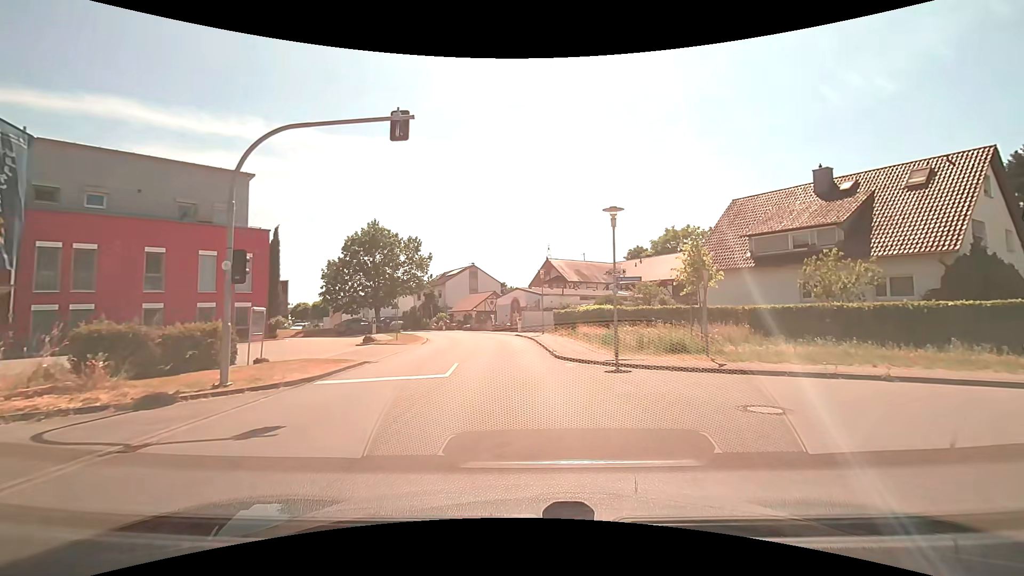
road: unclassified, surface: asphalt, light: Day
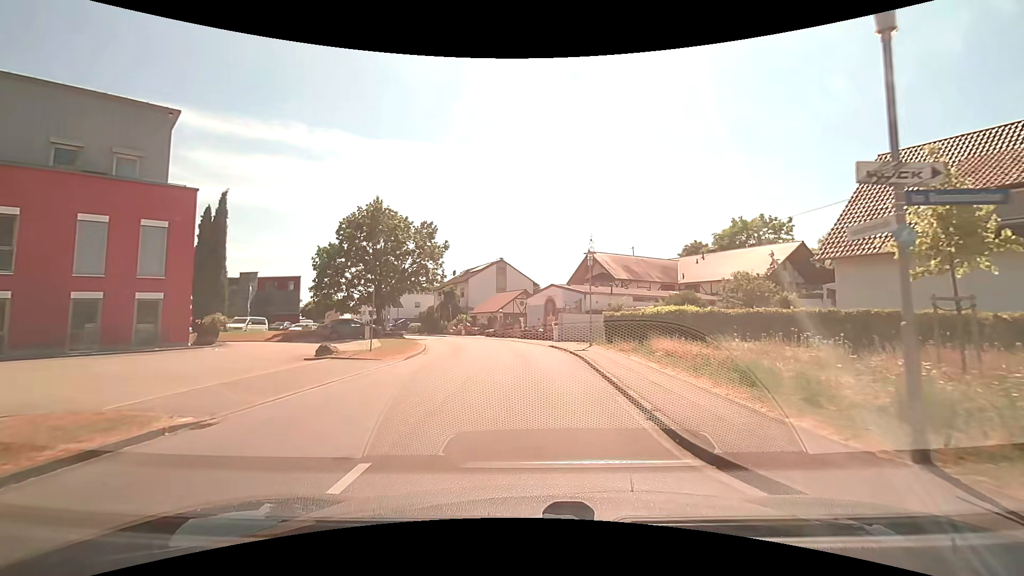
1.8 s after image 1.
(-0.1, +11.0) m; -3°
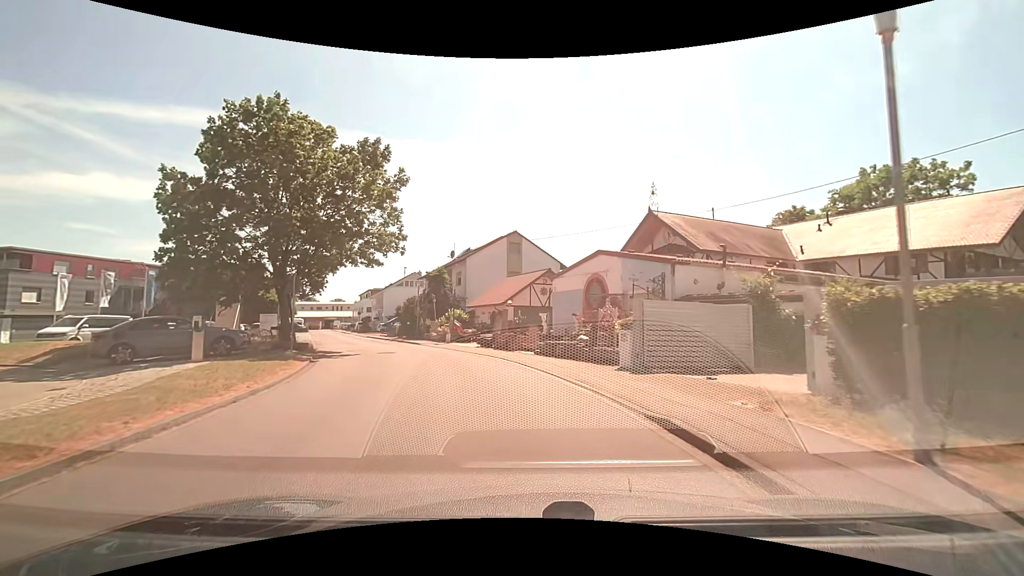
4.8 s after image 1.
(0.0, +19.8) m; -2°
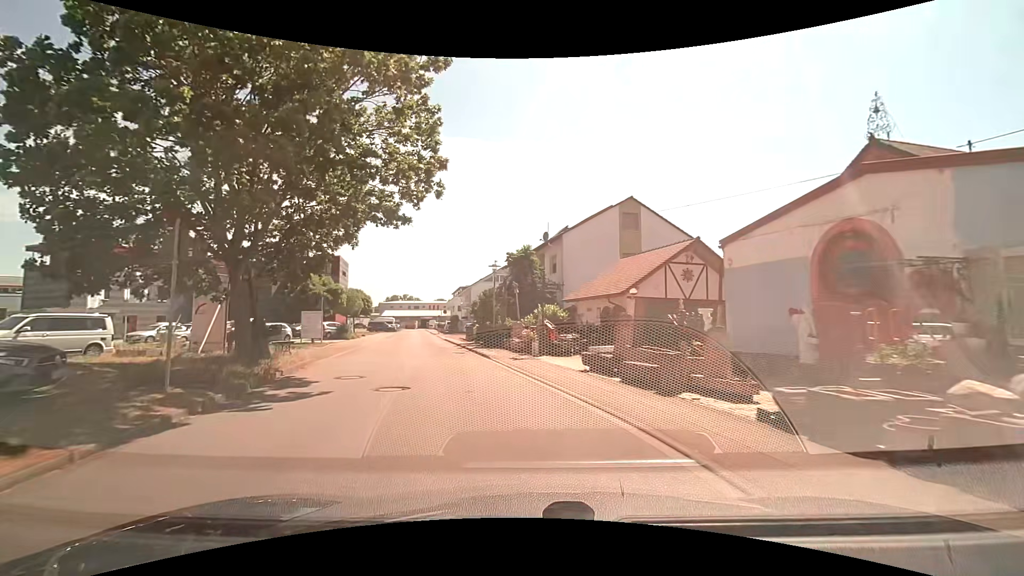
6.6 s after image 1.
(-1.1, +11.9) m; -12°
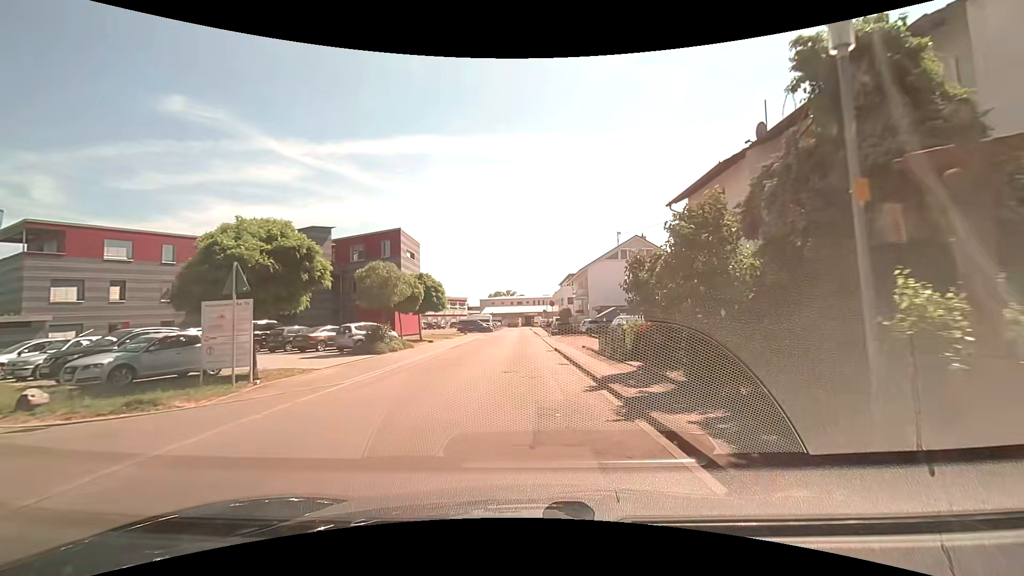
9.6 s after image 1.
(-3.3, +21.3) m; -13°
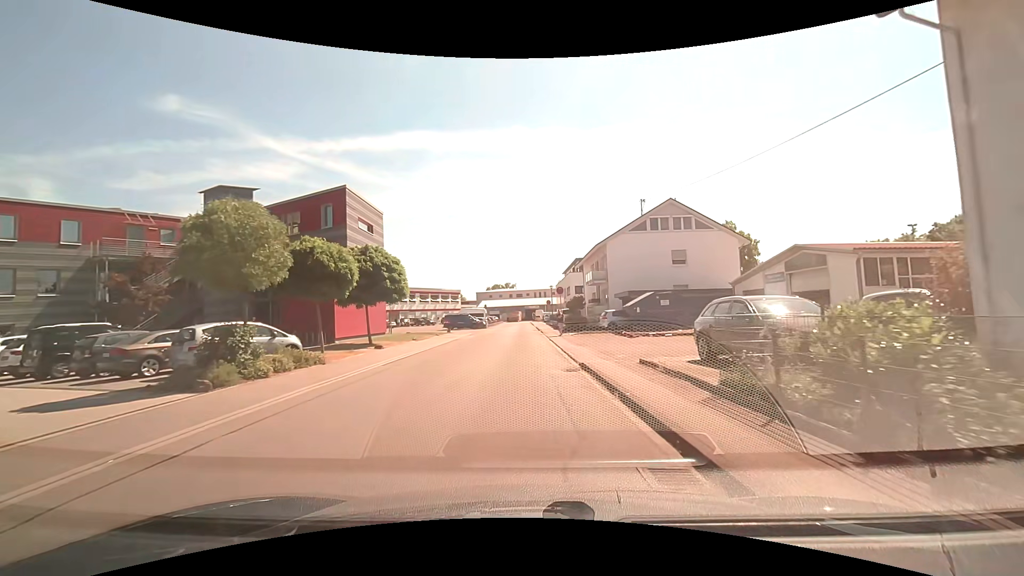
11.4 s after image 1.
(+0.1, +12.9) m; 0°
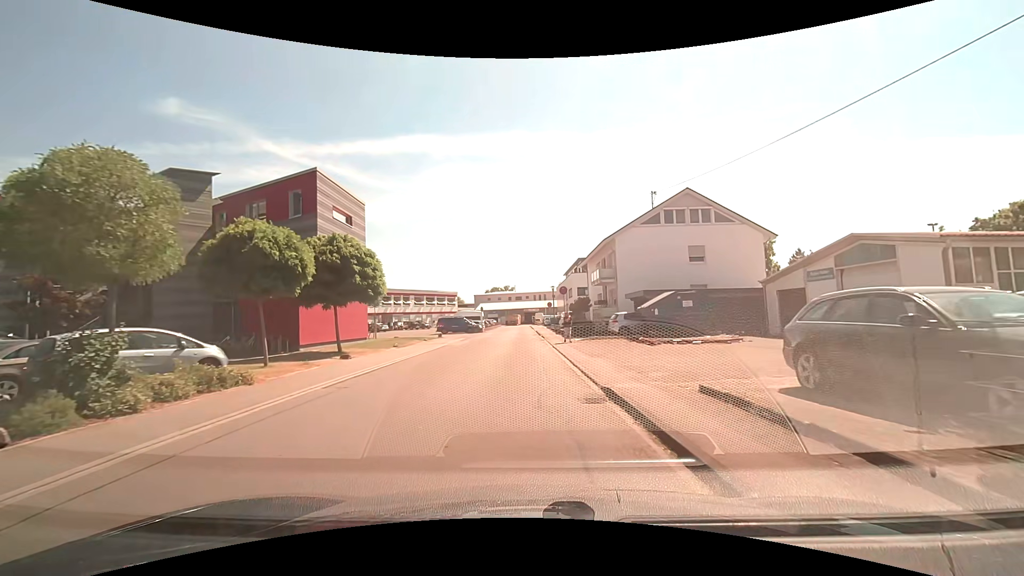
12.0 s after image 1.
(0.0, +4.3) m; +1°
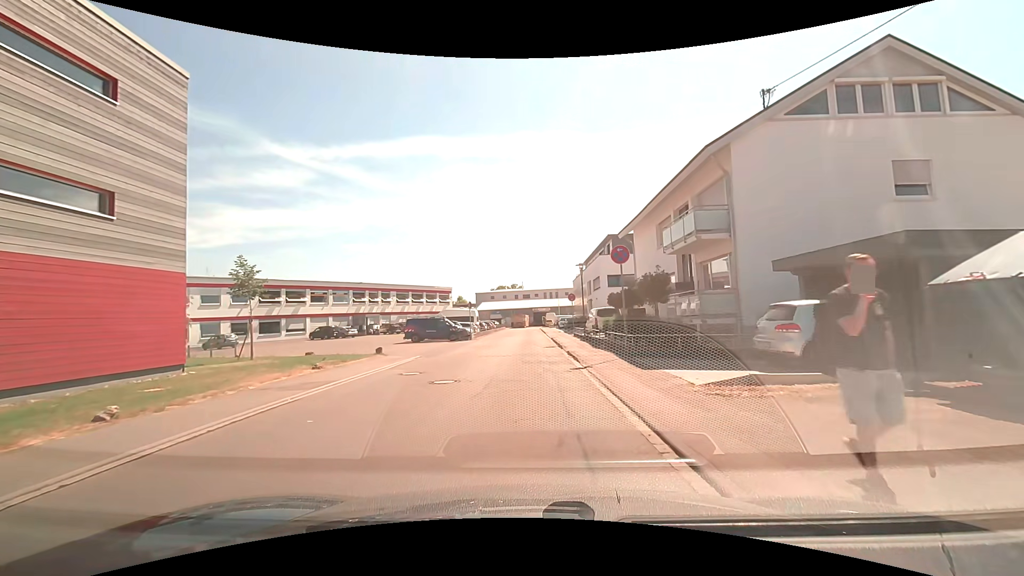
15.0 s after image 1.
(-0.4, +19.0) m; -2°
